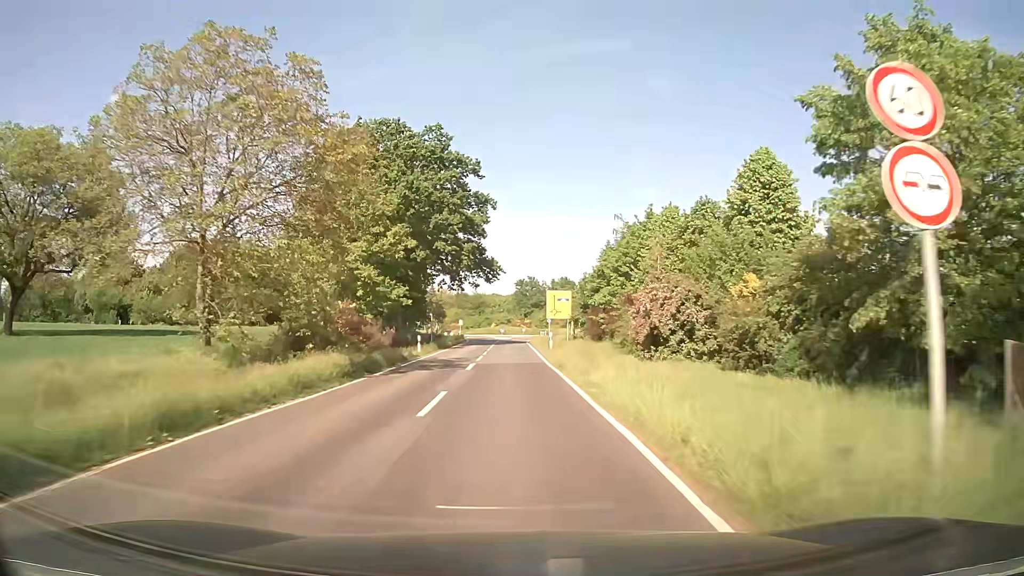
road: unclassified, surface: asphalt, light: Day
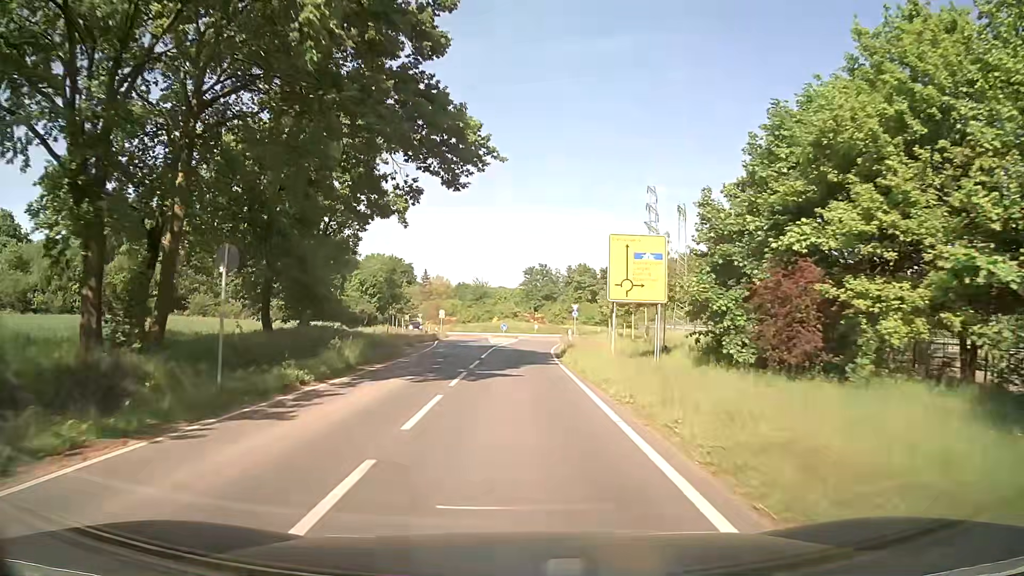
(-0.2, +37.5) m; -1°
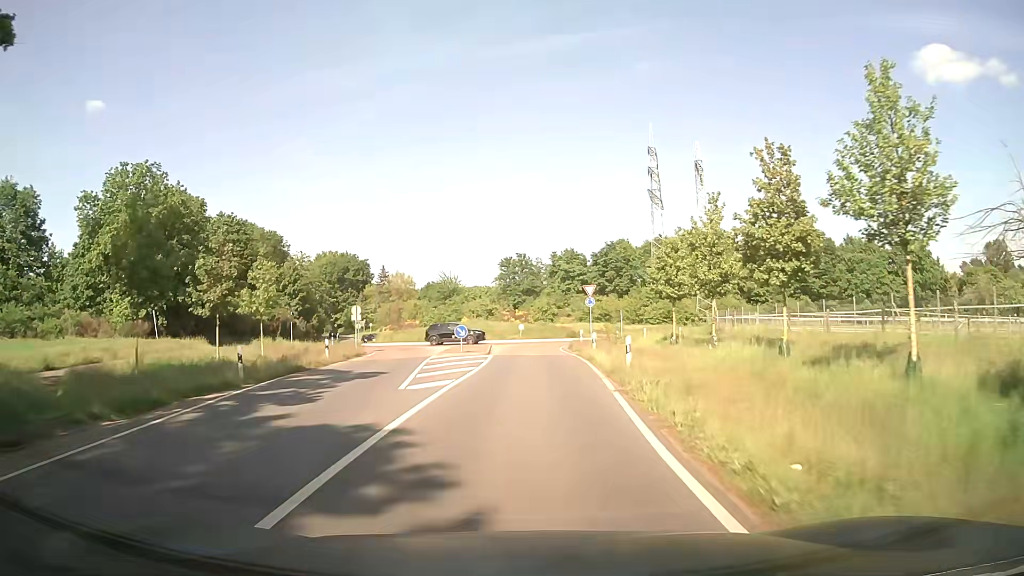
(+0.5, +31.8) m; +2°
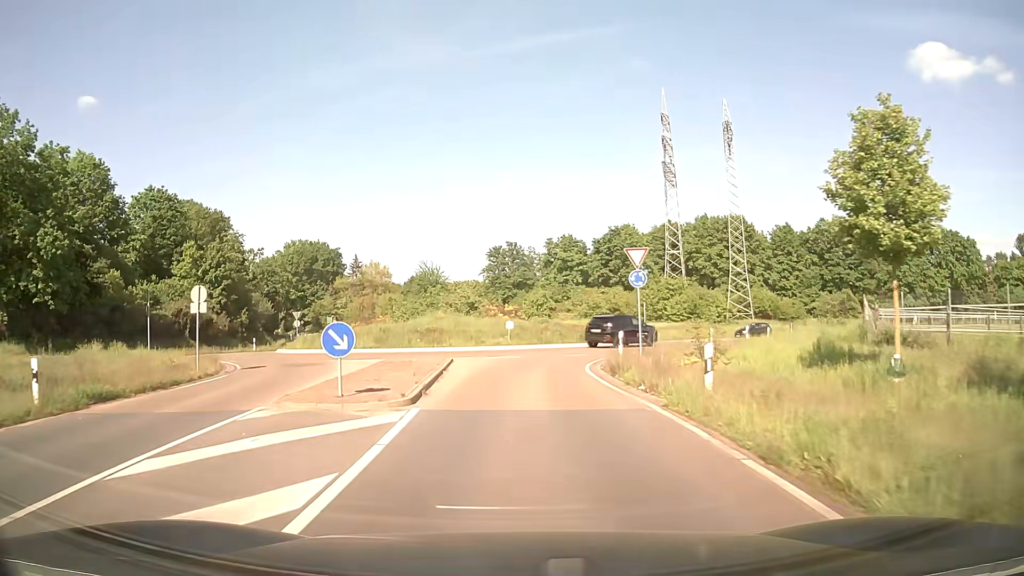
(+0.1, +20.0) m; +1°
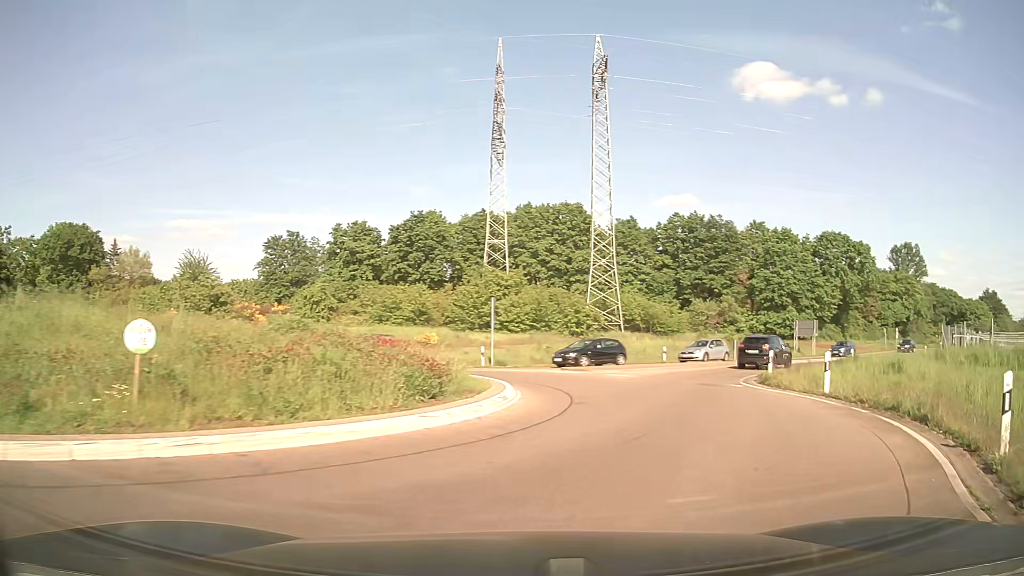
(+1.1, +26.0) m; +18°
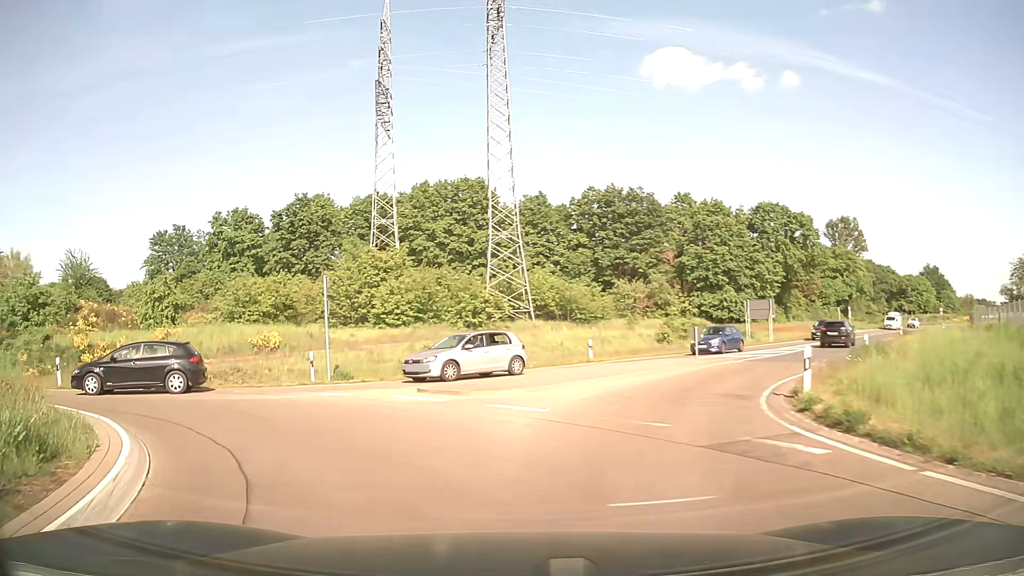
(+2.1, +11.9) m; +7°
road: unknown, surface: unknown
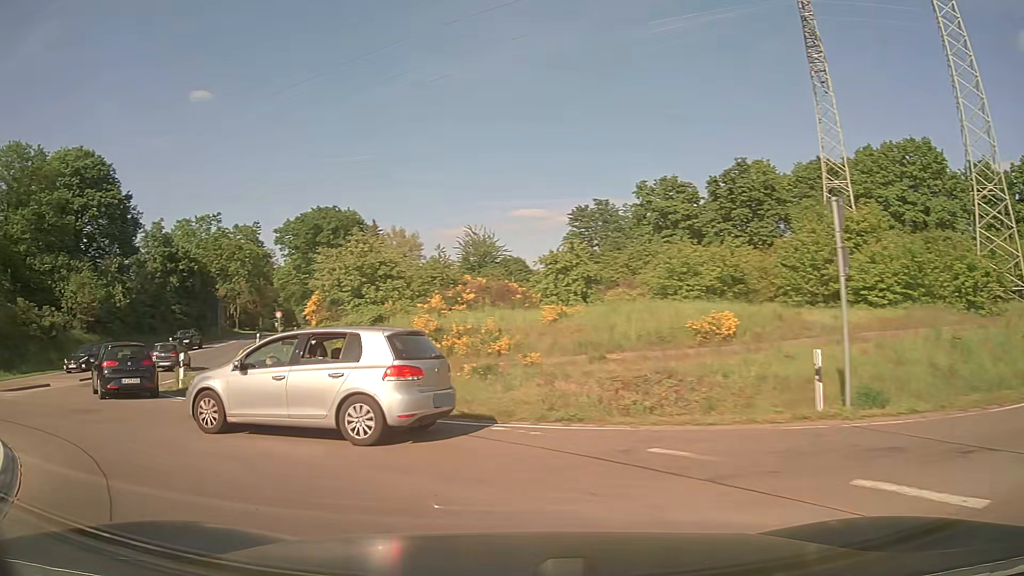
(-3.3, +10.7) m; -38°
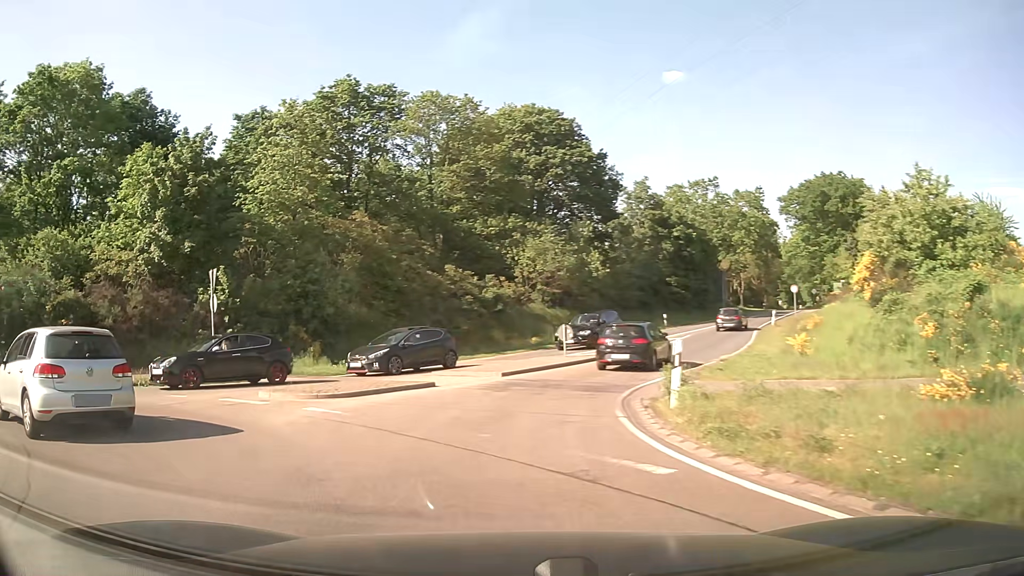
(-3.7, +9.5) m; -43°
(0, +10) (+2, +20) (+7, +28) (+11, +37) (+16, +46) (+21, +55) (+26, +64) (+31, +72) (+36, +81) (+41, +90) m
